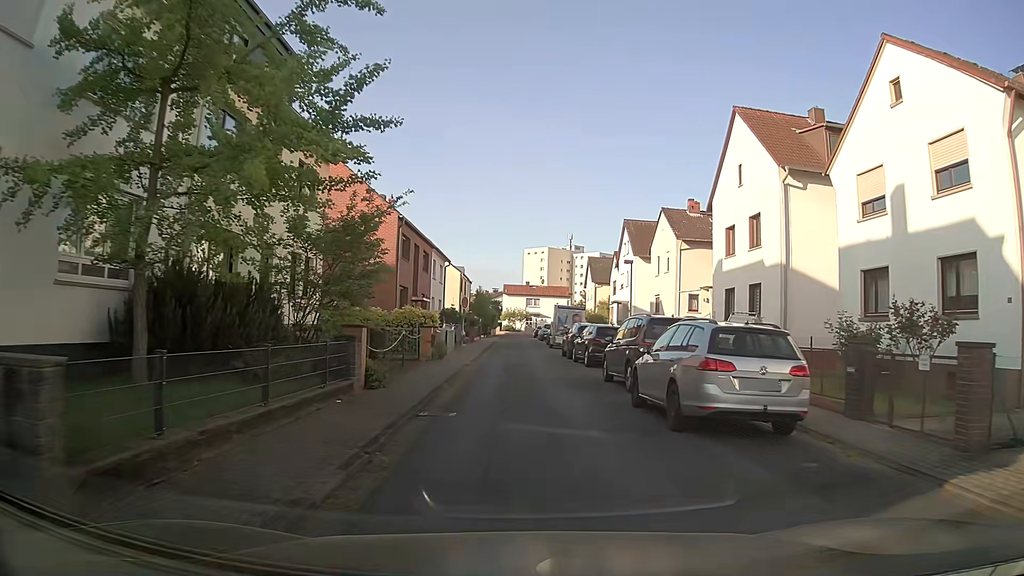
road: residential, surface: asphalt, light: Day
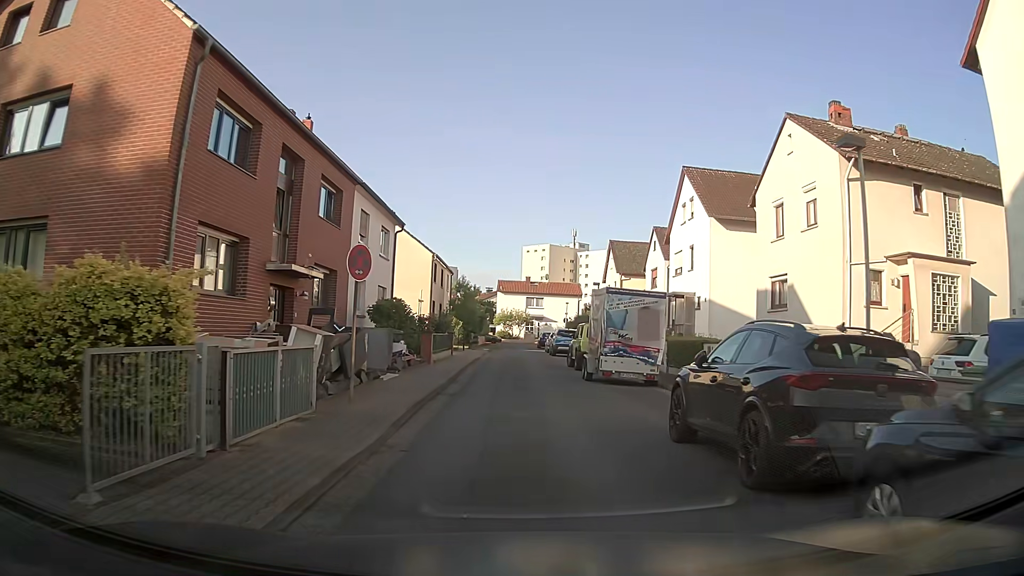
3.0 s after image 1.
(-0.4, +21.9) m; -1°
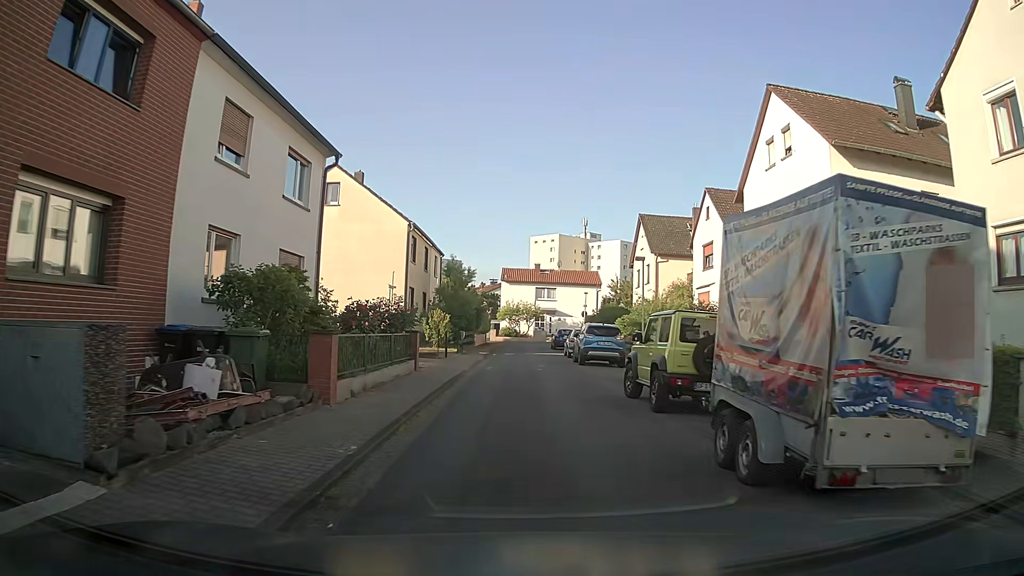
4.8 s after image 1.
(0.0, +13.0) m; -1°
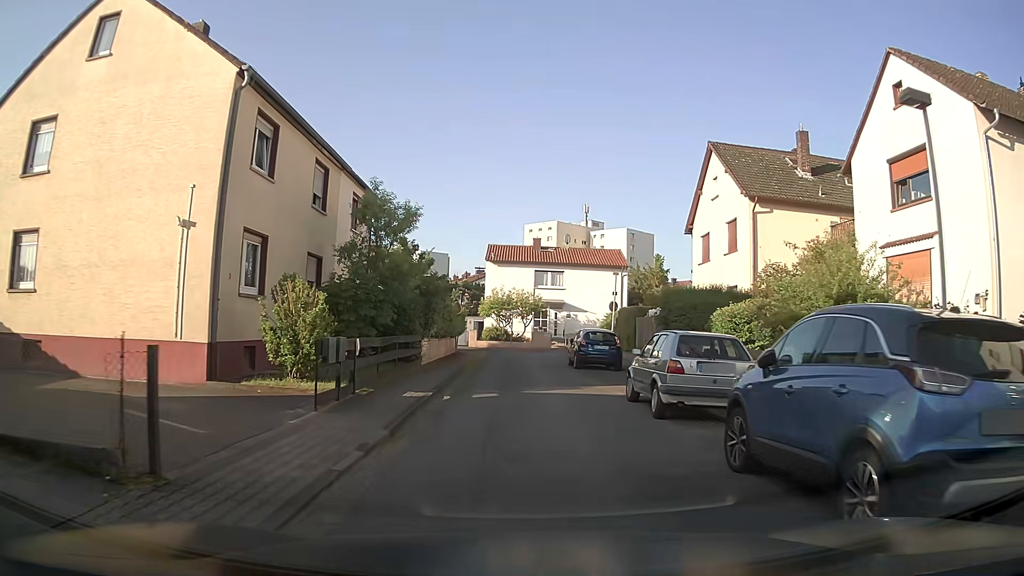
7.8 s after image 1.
(+0.2, +21.5) m; +1°
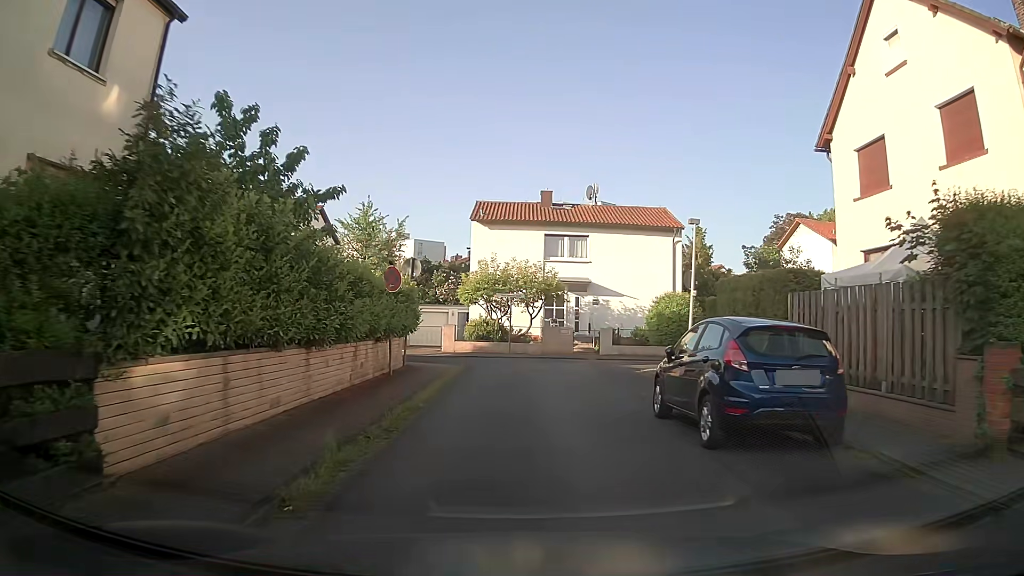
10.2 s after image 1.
(0.0, +17.0) m; +1°
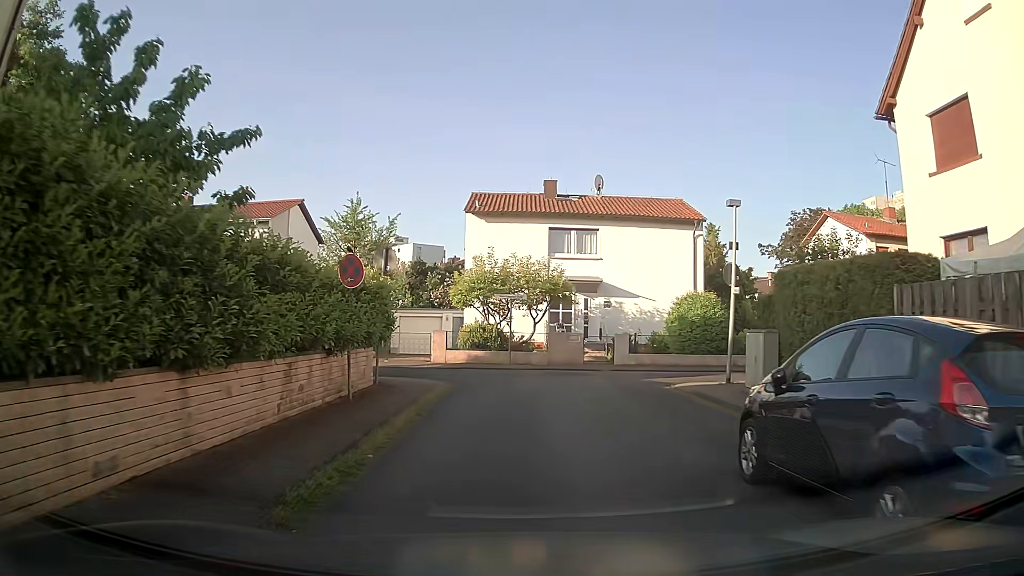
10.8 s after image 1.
(-0.1, +4.0) m; -1°
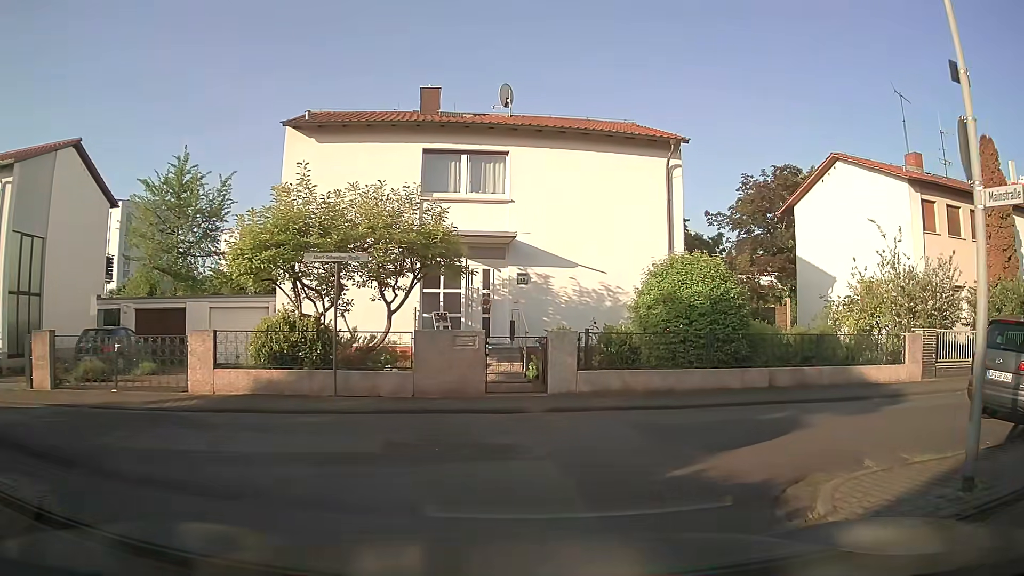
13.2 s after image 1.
(+0.6, +12.2) m; +9°
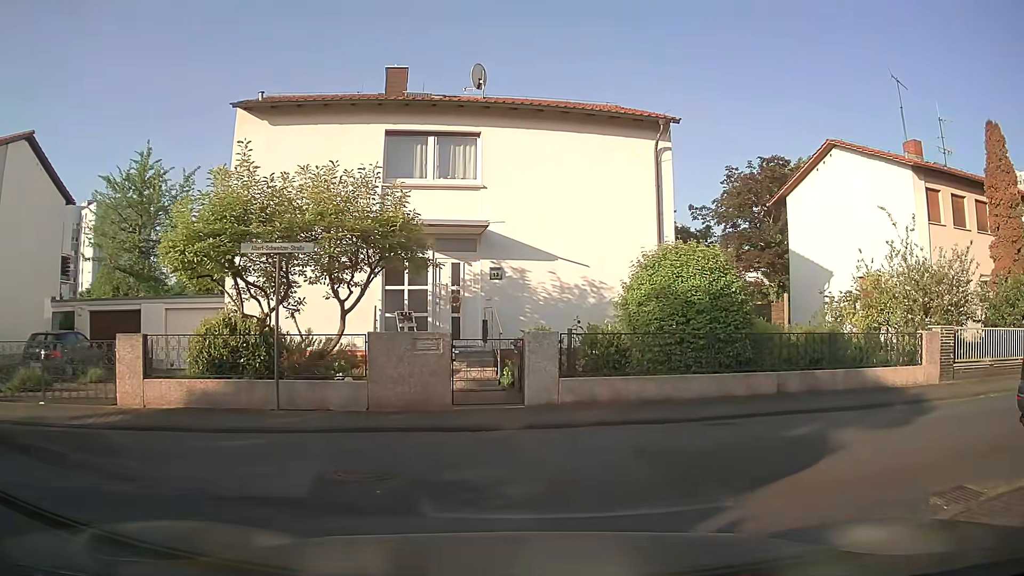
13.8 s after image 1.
(0.0, +1.6) m; +2°
(+3, +9) (+13, +12) (+22, +14) (+32, +16) (+42, +18) (+52, +20) (+62, +22) (+71, +24) (+81, +26) (+91, +28) m
